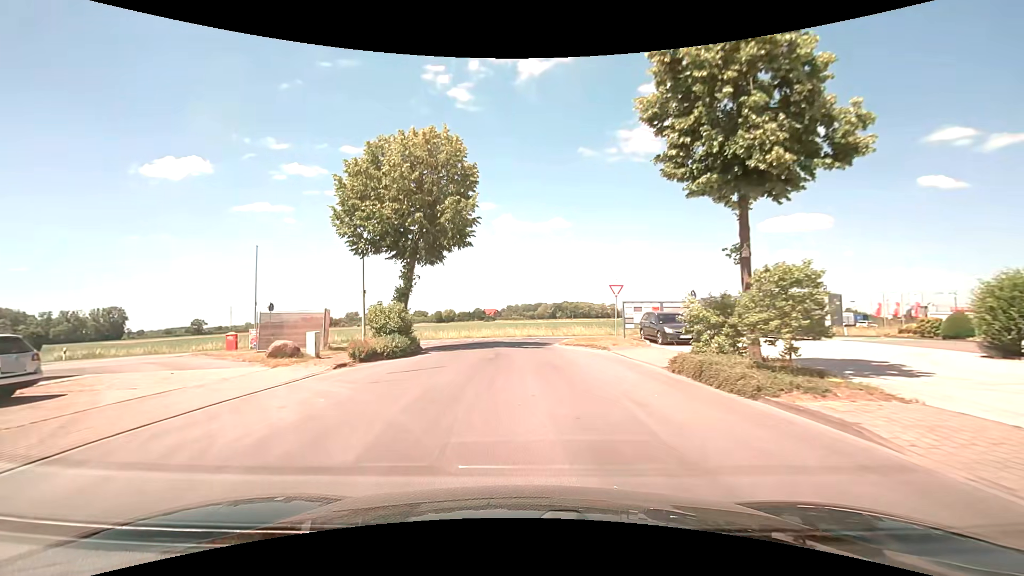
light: Day
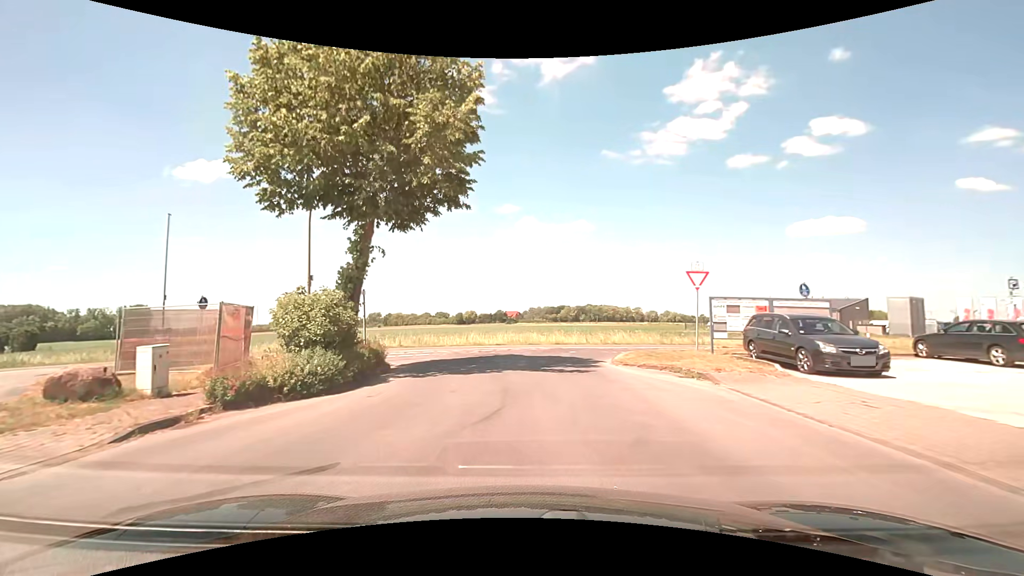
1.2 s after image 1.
(-0.1, +9.6) m; -2°
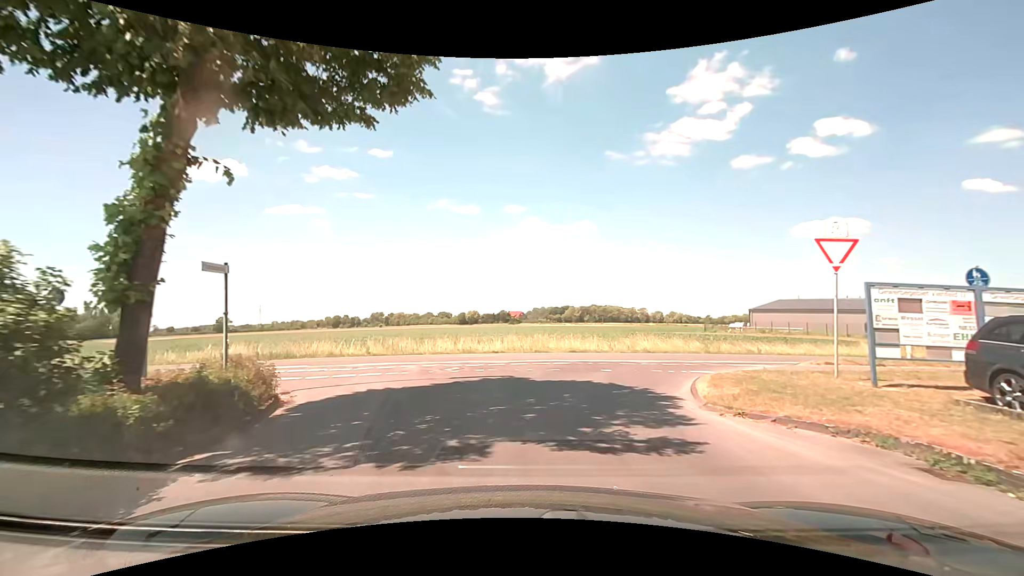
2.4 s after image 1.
(-0.1, +7.7) m; -2°
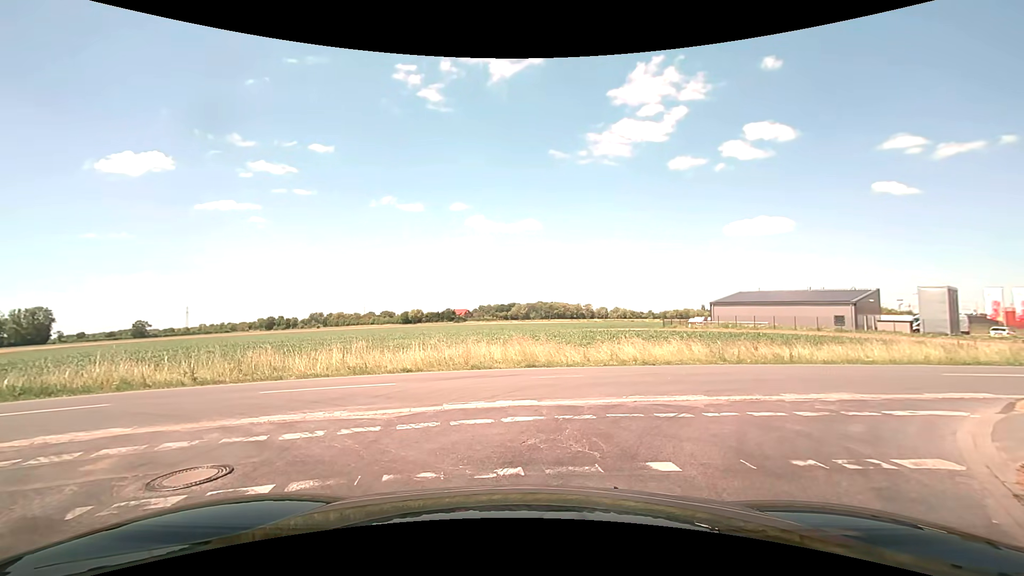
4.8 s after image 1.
(+0.4, +9.1) m; +6°
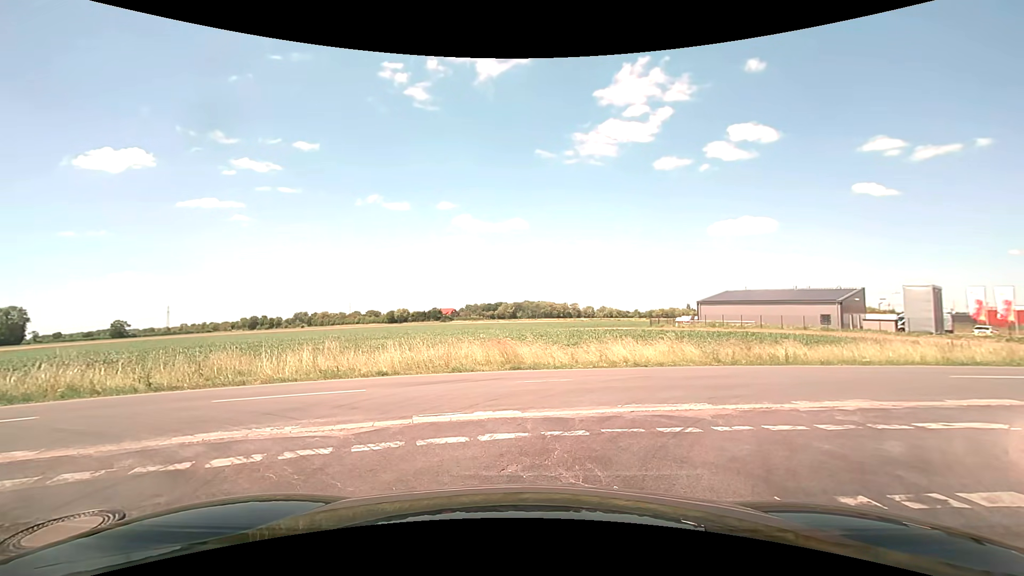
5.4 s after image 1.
(0.0, +1.0) m; +3°
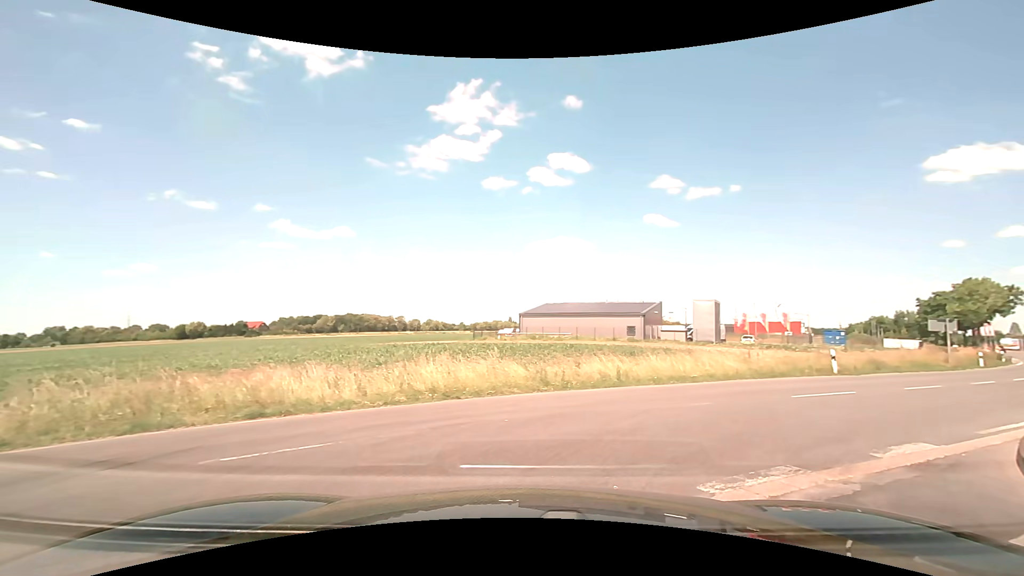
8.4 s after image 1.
(+0.6, +5.0) m; +19°
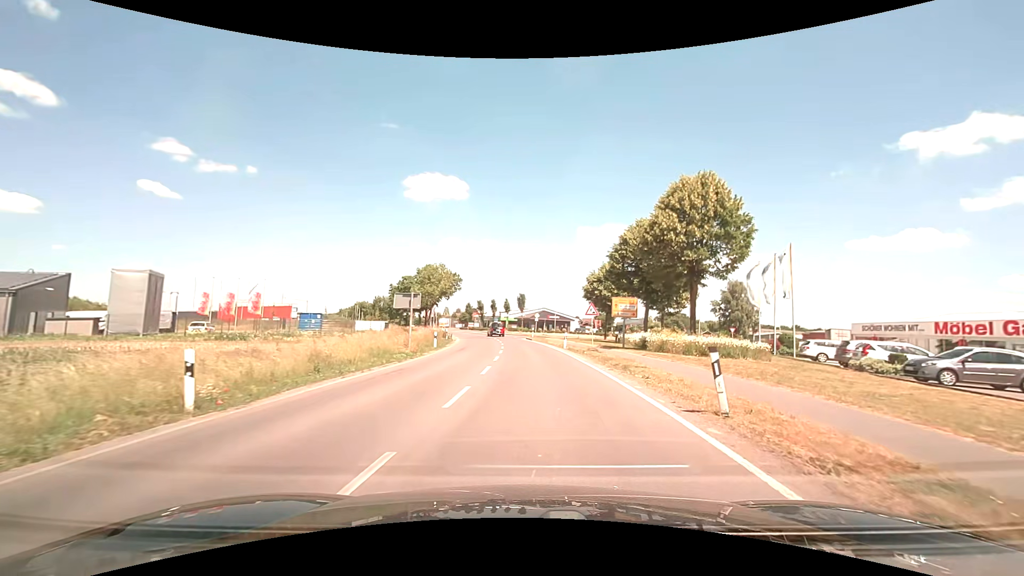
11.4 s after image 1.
(+8.9, +14.3) m; +52°
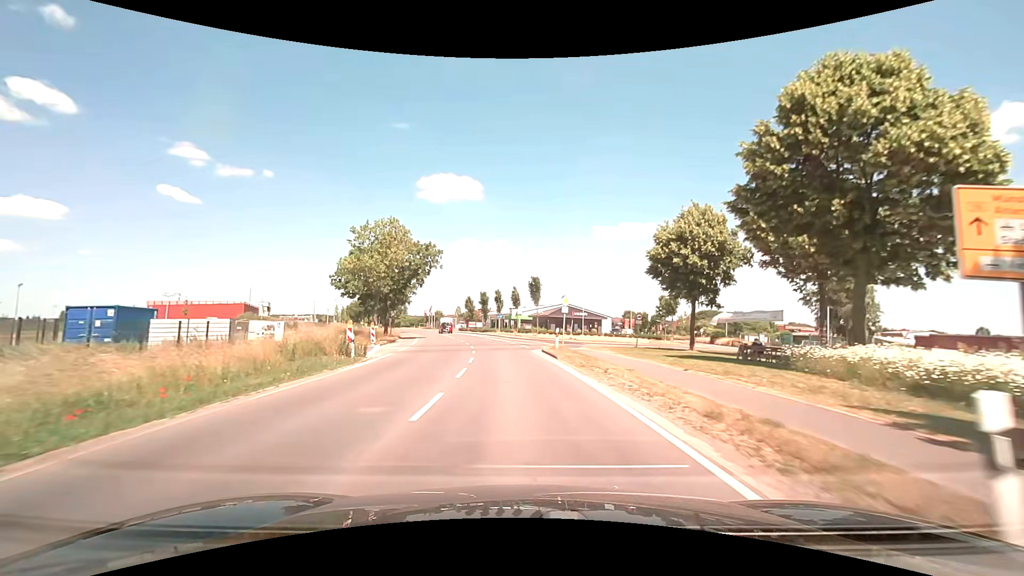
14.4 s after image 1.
(+0.3, +32.3) m; -2°
(0, +10) (-1, +20) (-2, +30) (-3, +40) (-5, +50) (-7, +60) (-9, +69) (-12, +79) (-14, +89) (-17, +98) m
